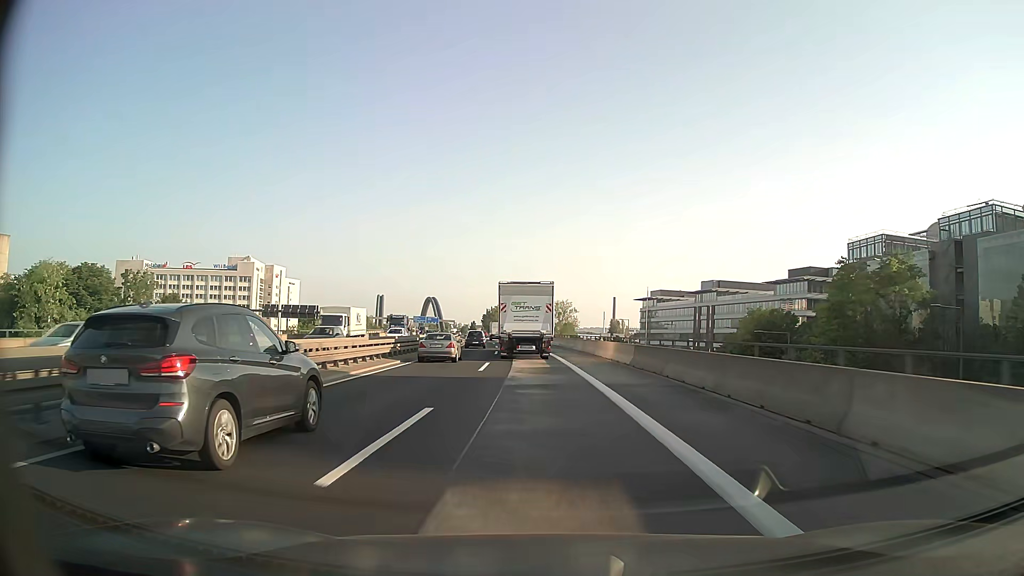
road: motorway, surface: asphalt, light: Day
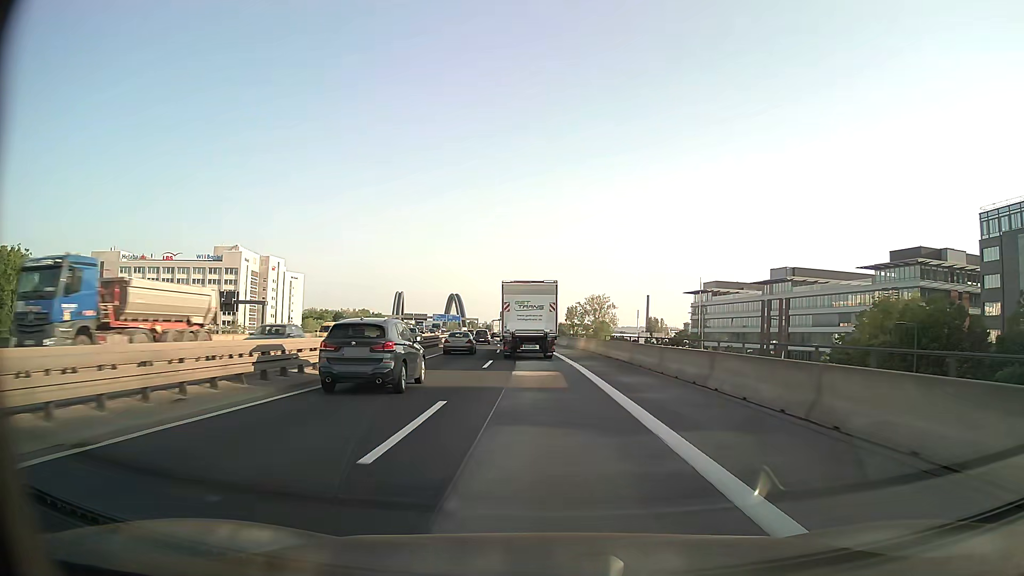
(-0.8, +34.9) m; -3°
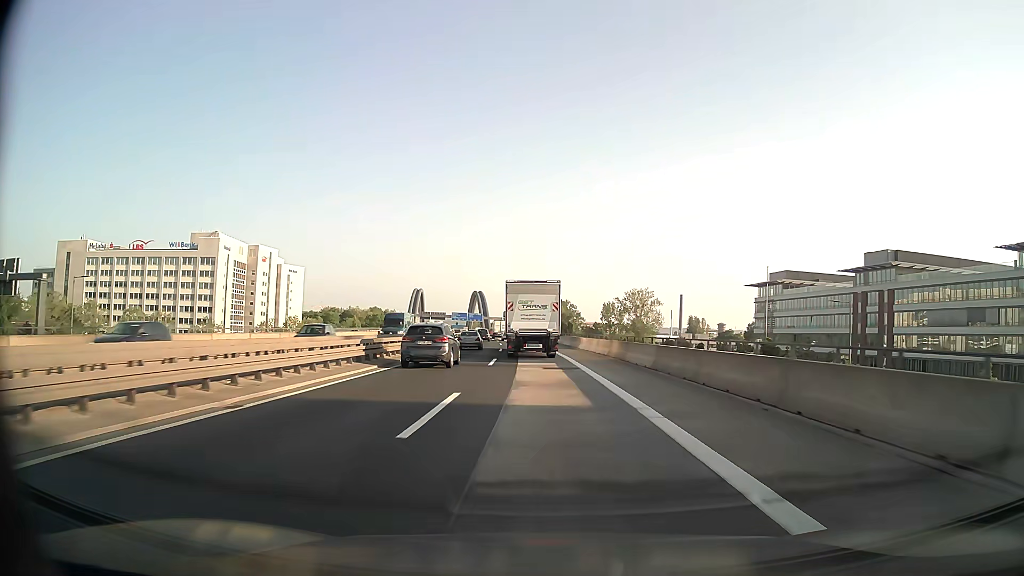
(-0.8, +34.3) m; -2°
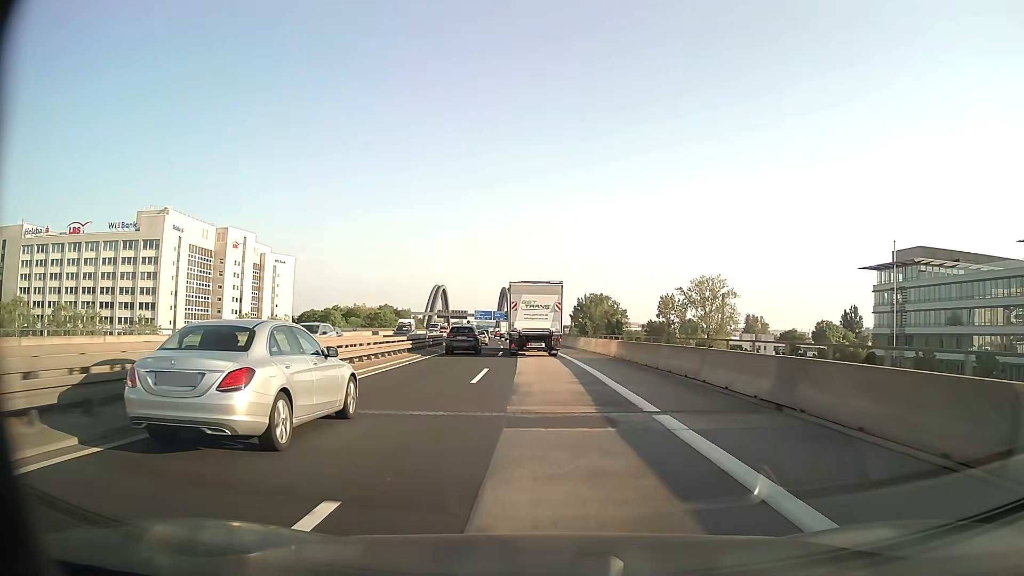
(-1.2, +45.2) m; -3°
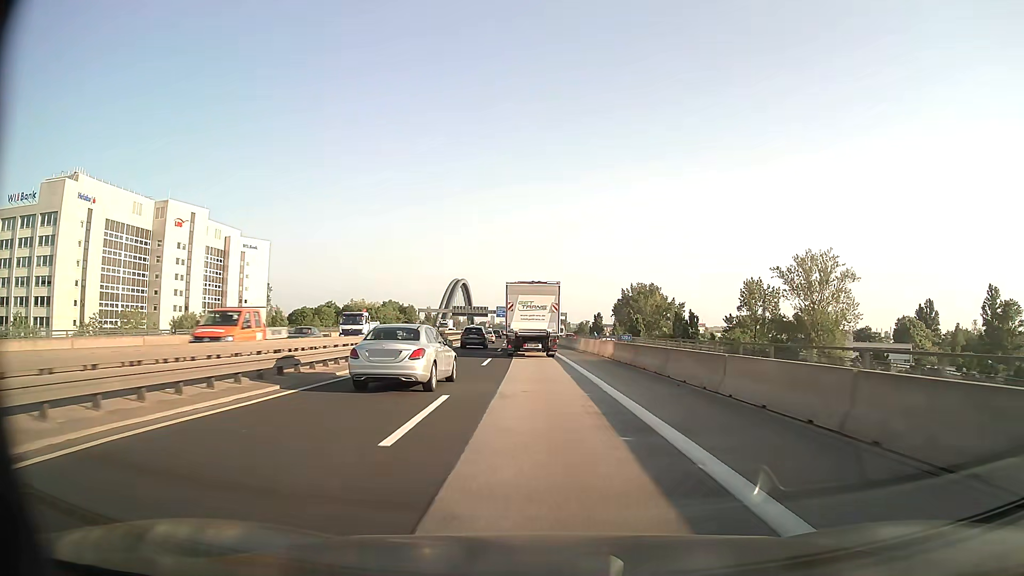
(-0.9, +45.3) m; -3°
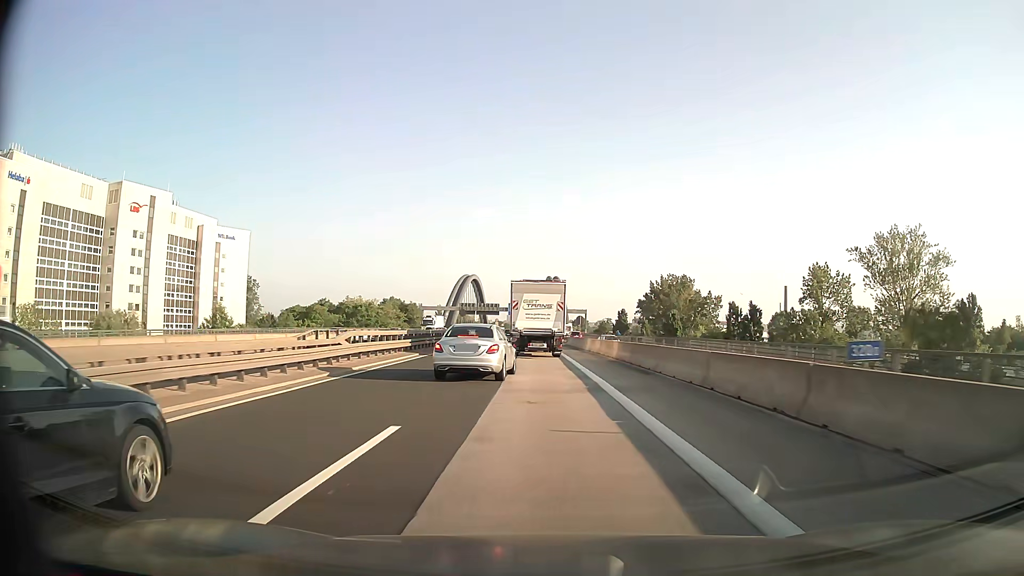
(-0.2, +22.6) m; -1°
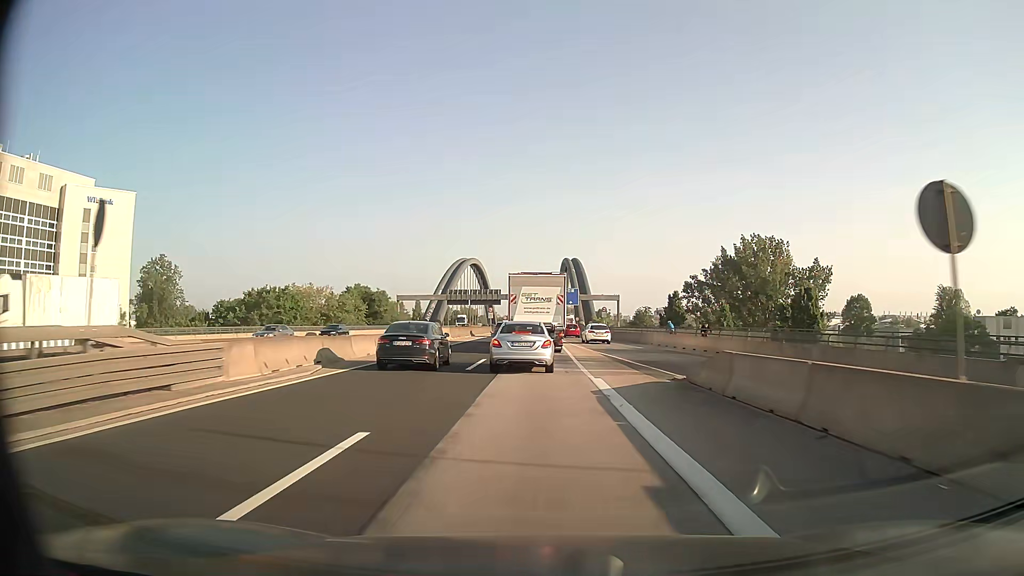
(-0.8, +54.8) m; -1°
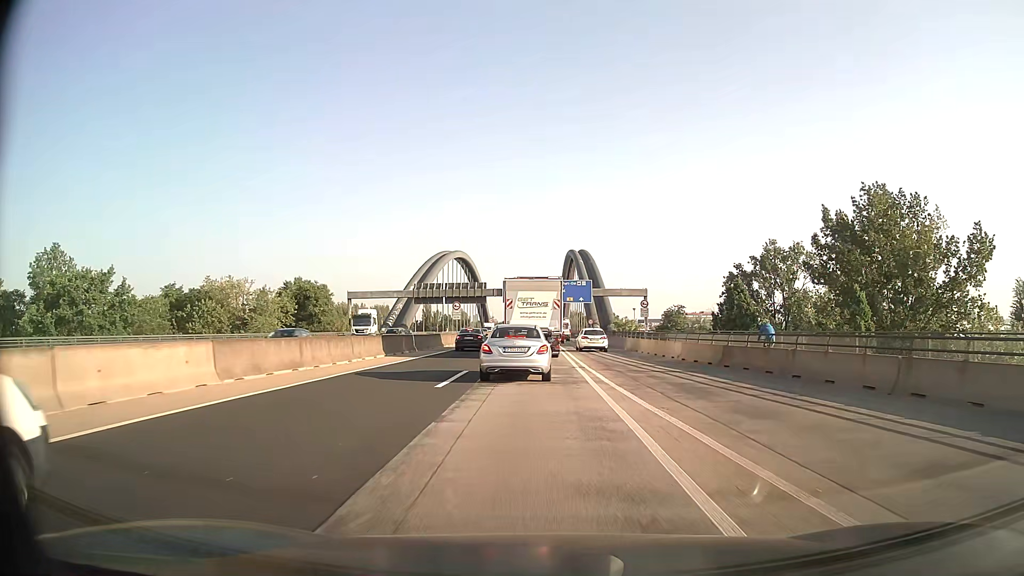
(-0.1, +40.5) m; 0°
(0, +10) (0, +20) (0, +30) (0, +40) (0, +50) (0, +60) (0, +70) (+1, +80) (+1, +90) (+2, +100) m
